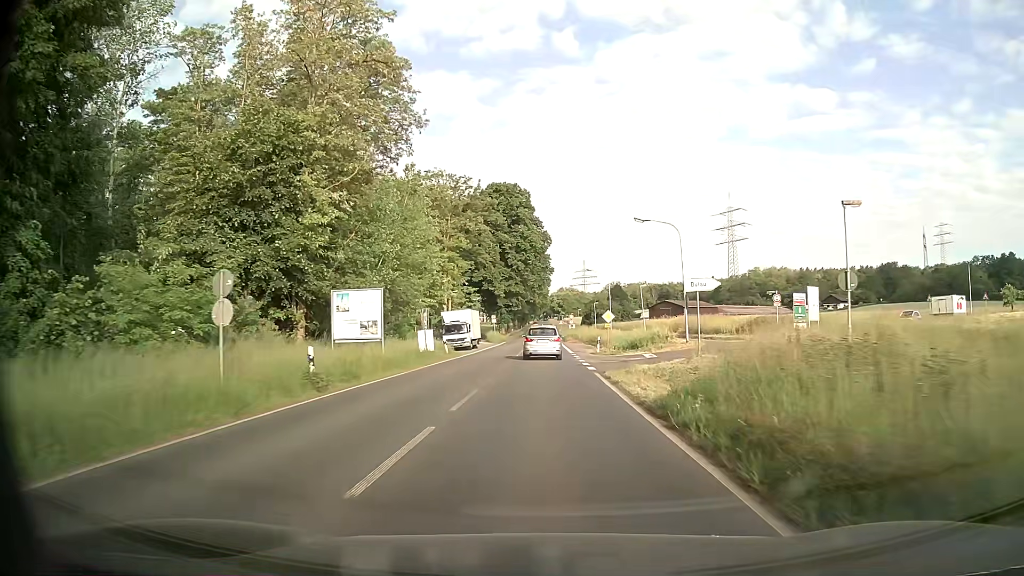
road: primary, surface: asphalt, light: Day
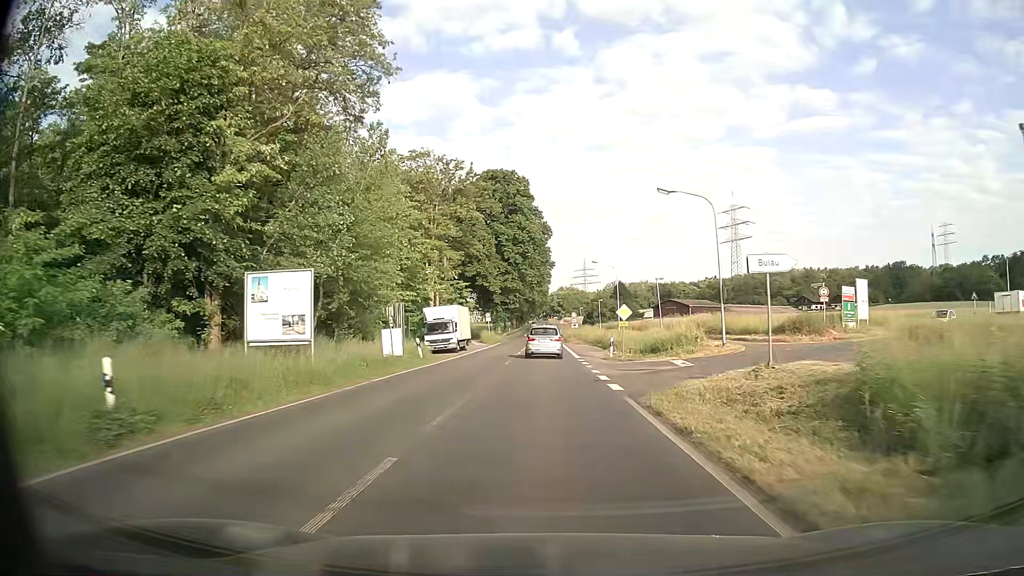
(0.0, +8.6) m; 0°
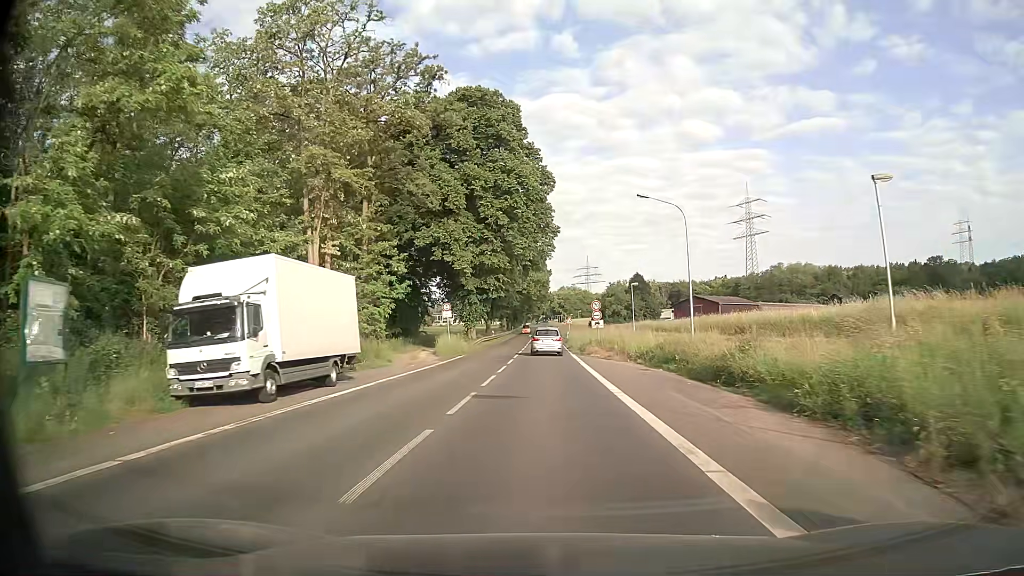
(+0.2, +34.0) m; 0°
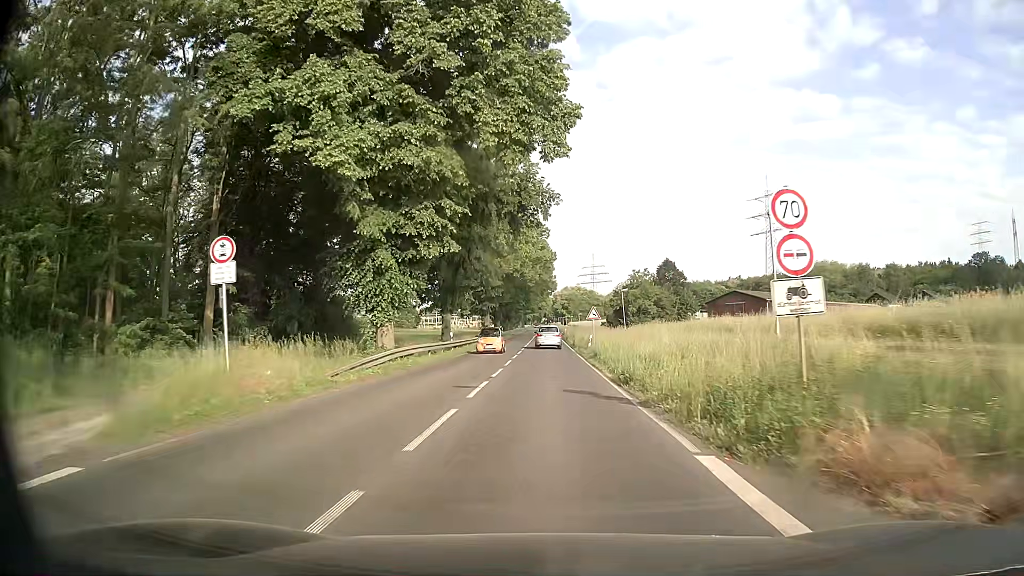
(0.0, +34.3) m; 0°
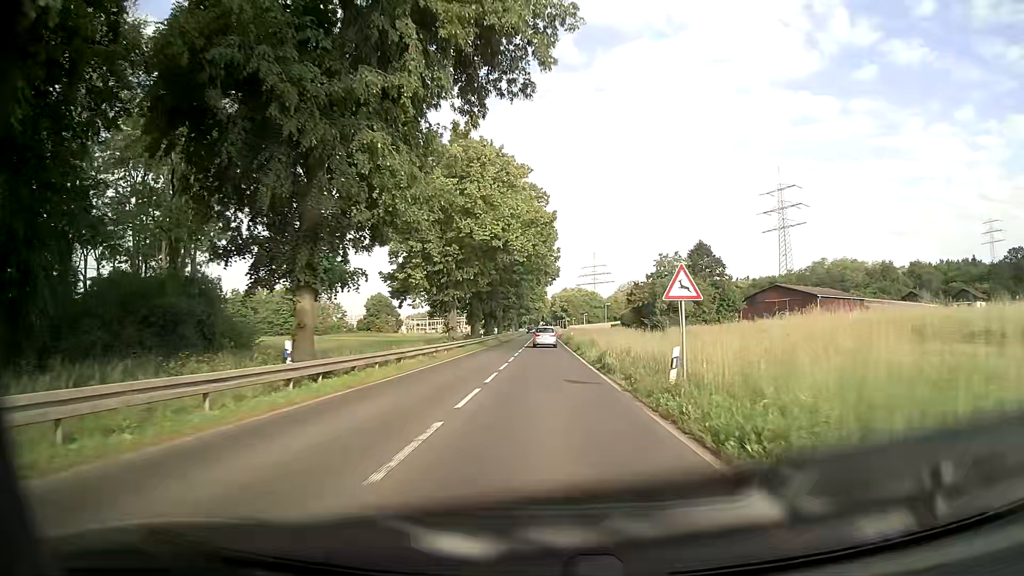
(0.0, +26.0) m; 0°
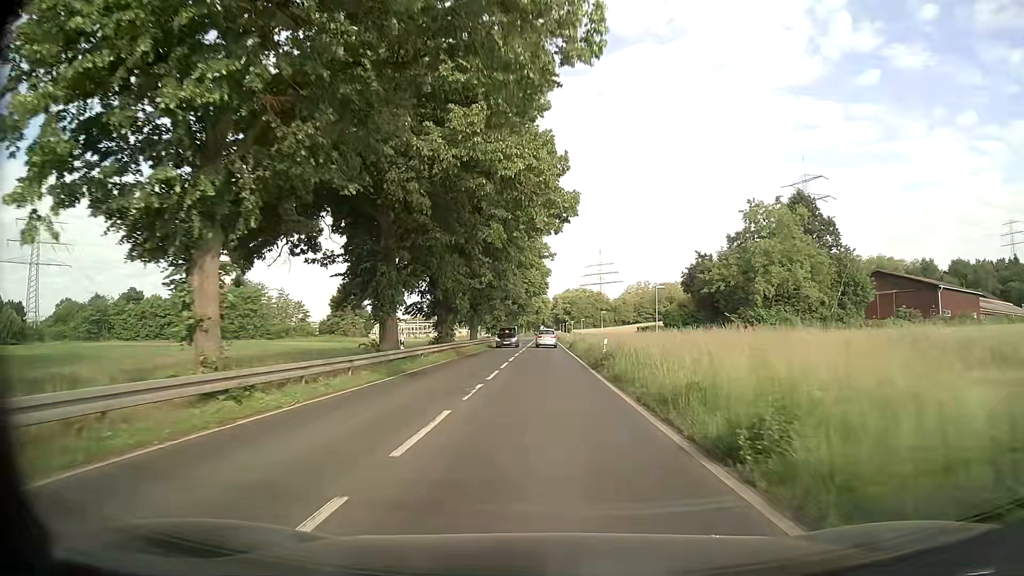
(-0.1, +35.1) m; 0°
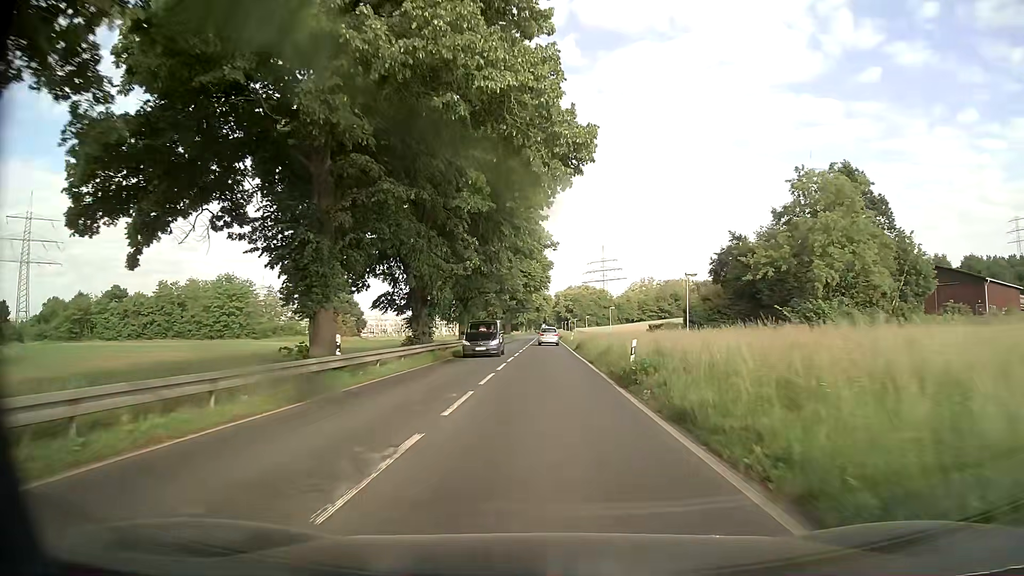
(0.0, +8.8) m; 0°
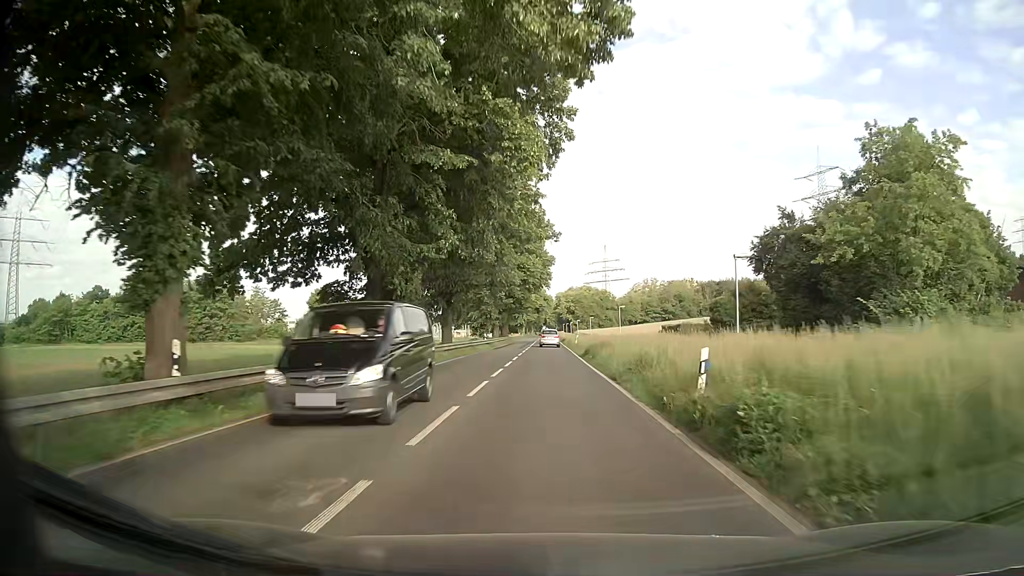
(0.0, +8.8) m; 0°
(0, +10) (0, +20) (0, +30) (0, +40) (0, +50) (0, +60) (0, +70) (0, +80) (0, +90) (0, +100) m
